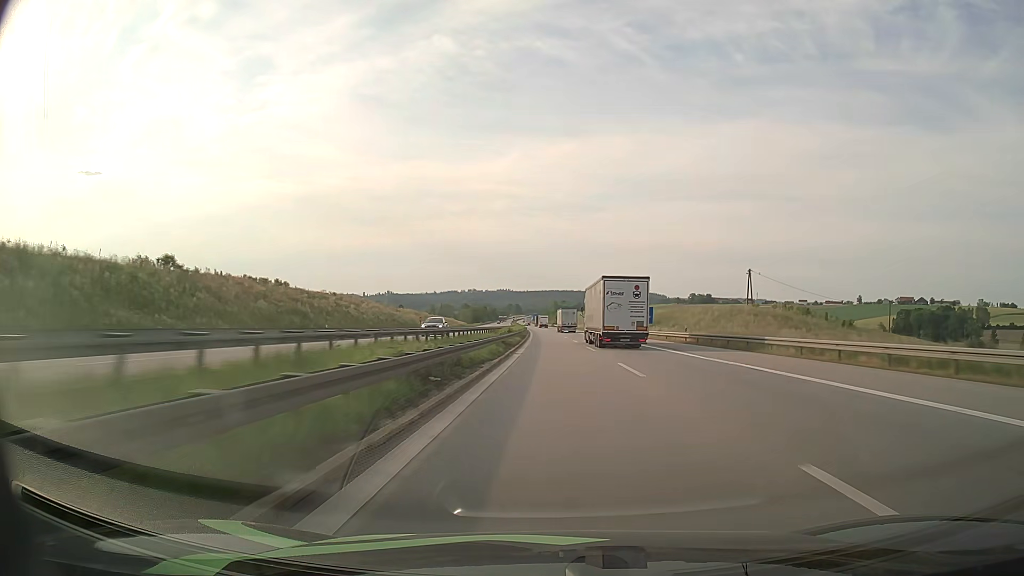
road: motorway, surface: asphalt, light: Day
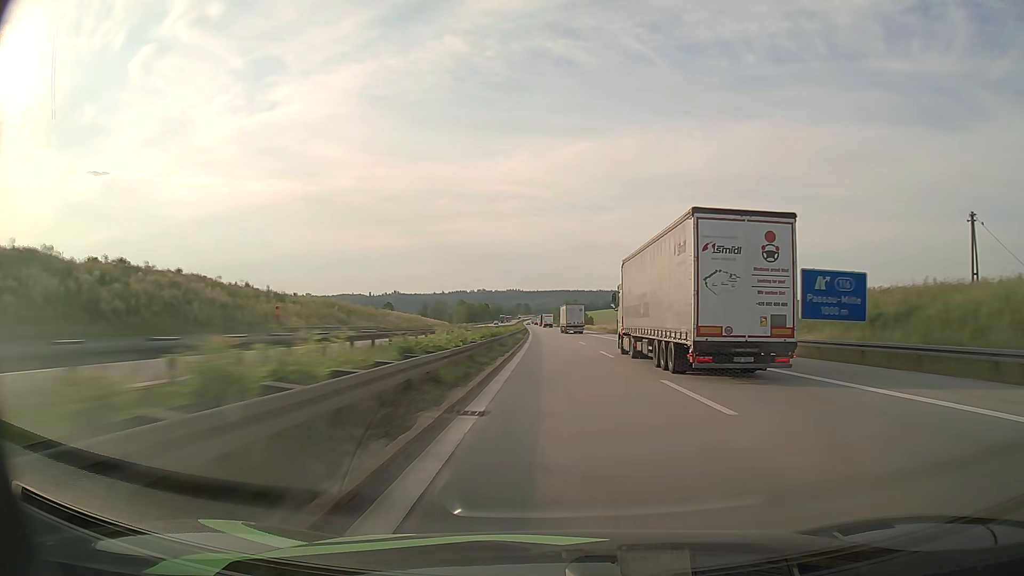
(-0.6, +61.6) m; -1°
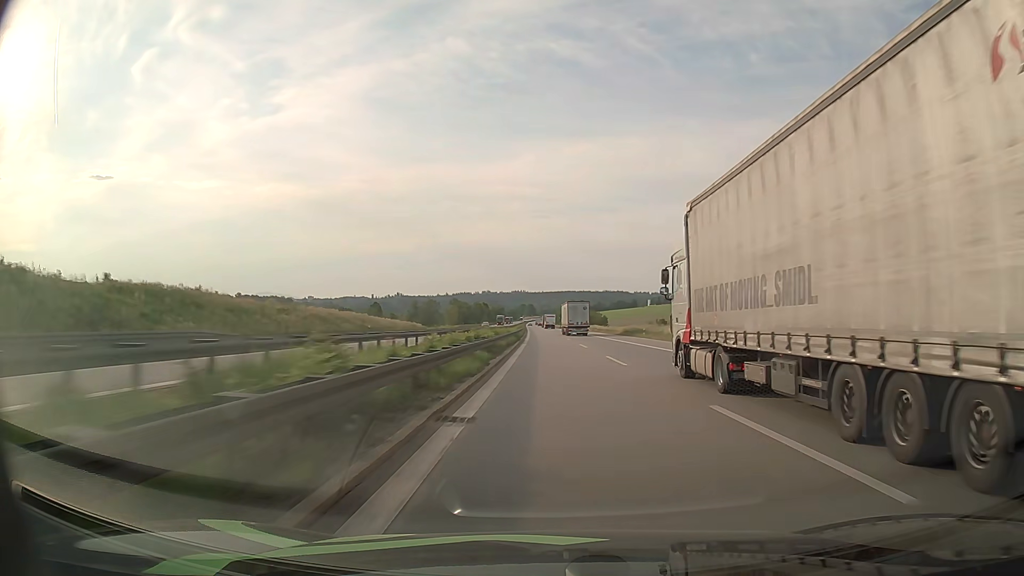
(-0.1, +40.8) m; 0°
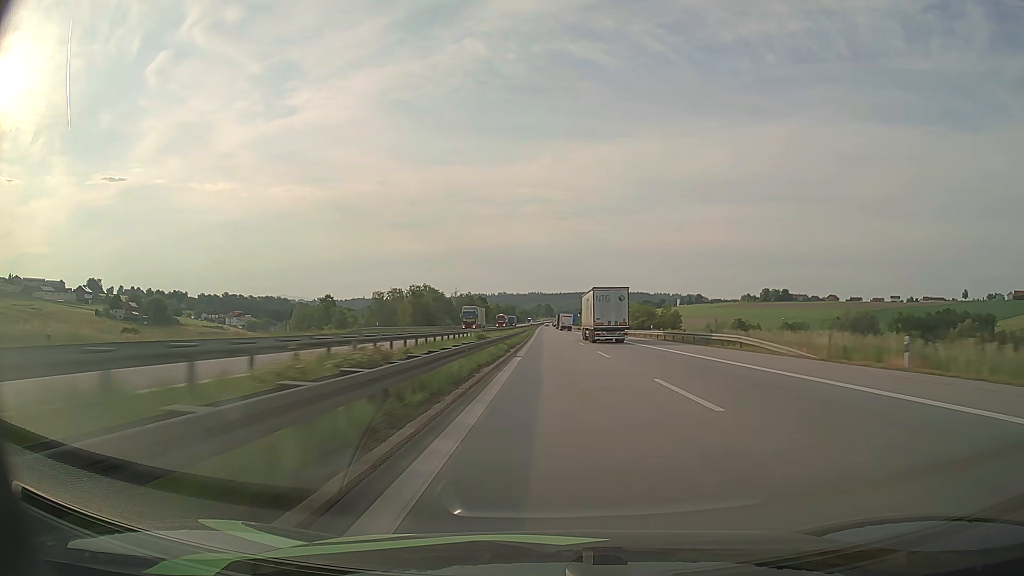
(-1.8, +101.0) m; -2°
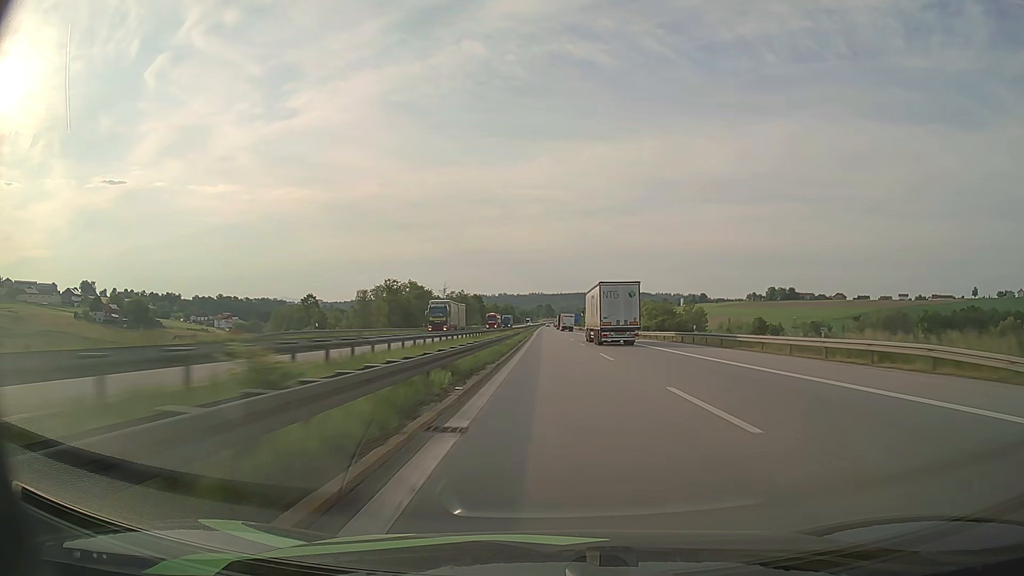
(0.0, +20.0) m; 0°
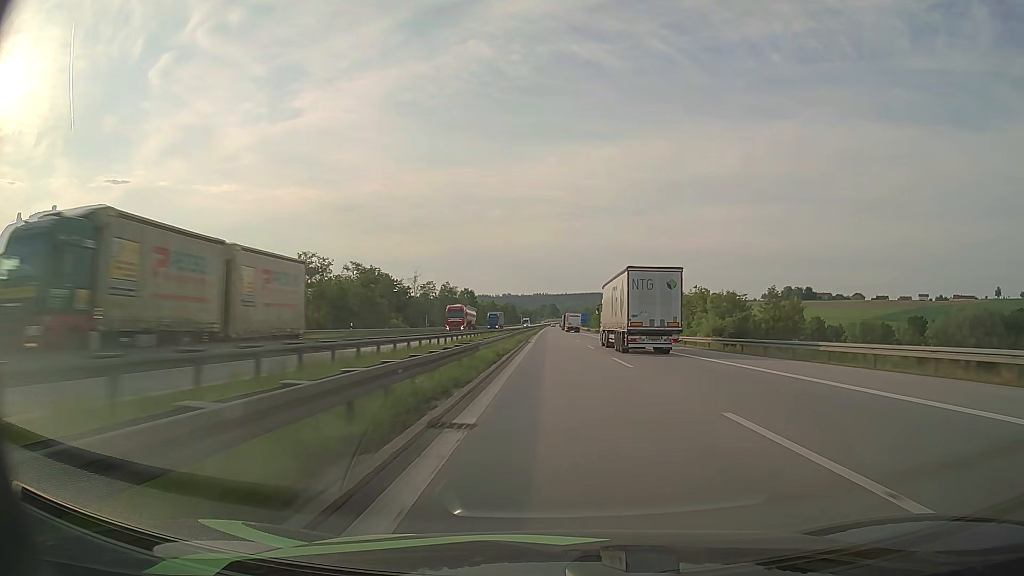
(-0.2, +40.0) m; -1°
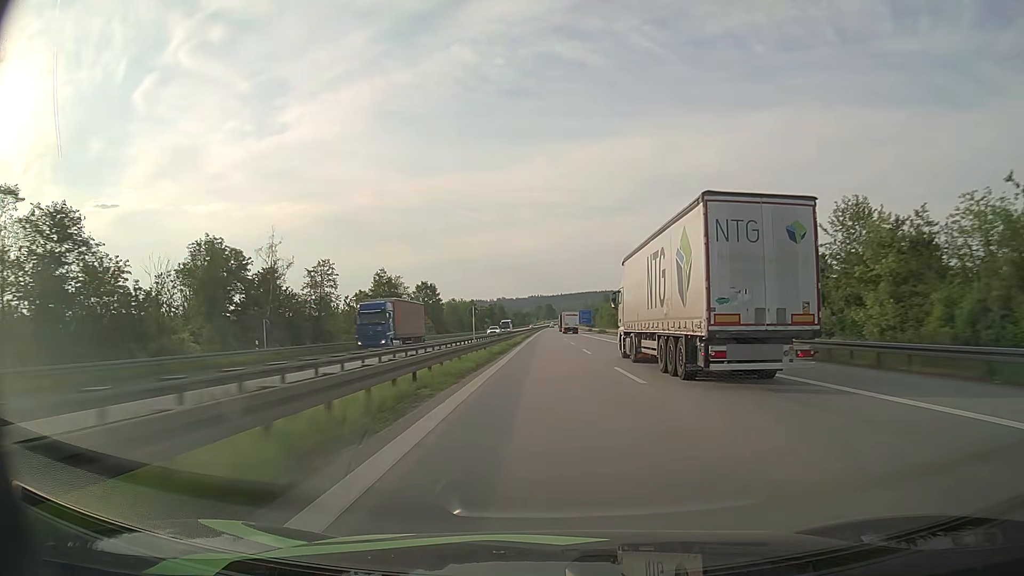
(+0.6, +59.7) m; +1°
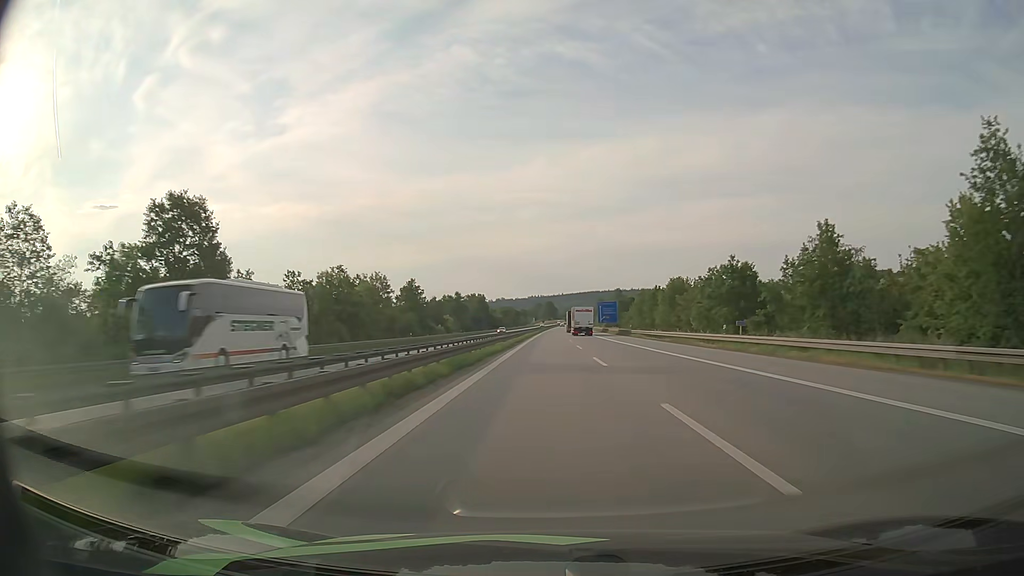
(-0.8, +99.6) m; 0°
(0, +10) (0, +20) (0, +30) (0, +40) (0, +50) (0, +60) (0, +70) (0, +80) (0, +90) (0, +100) m
